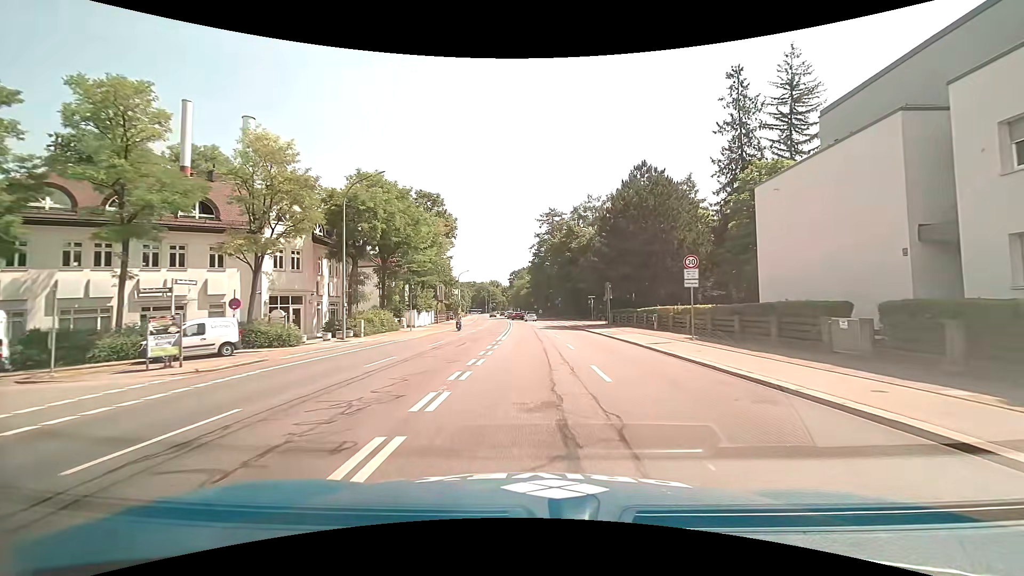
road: primary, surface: asphalt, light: Day
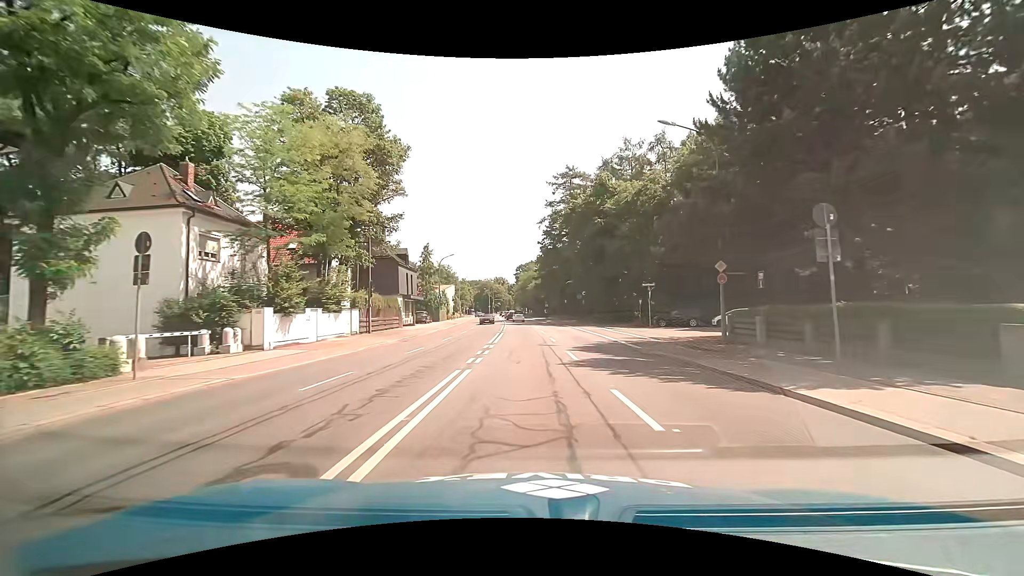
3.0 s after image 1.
(-0.2, +31.3) m; -1°
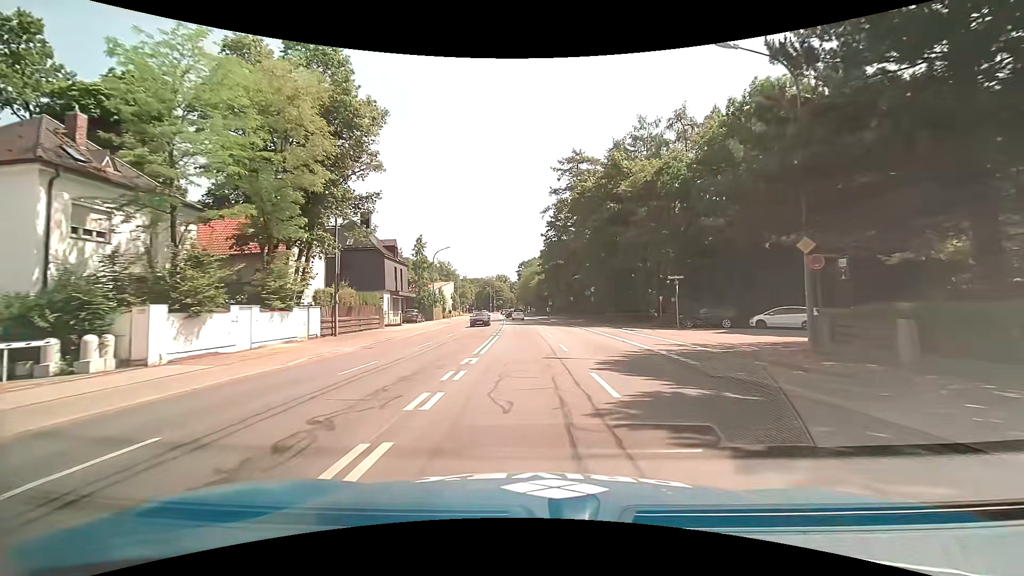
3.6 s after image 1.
(0.0, +6.9) m; 0°
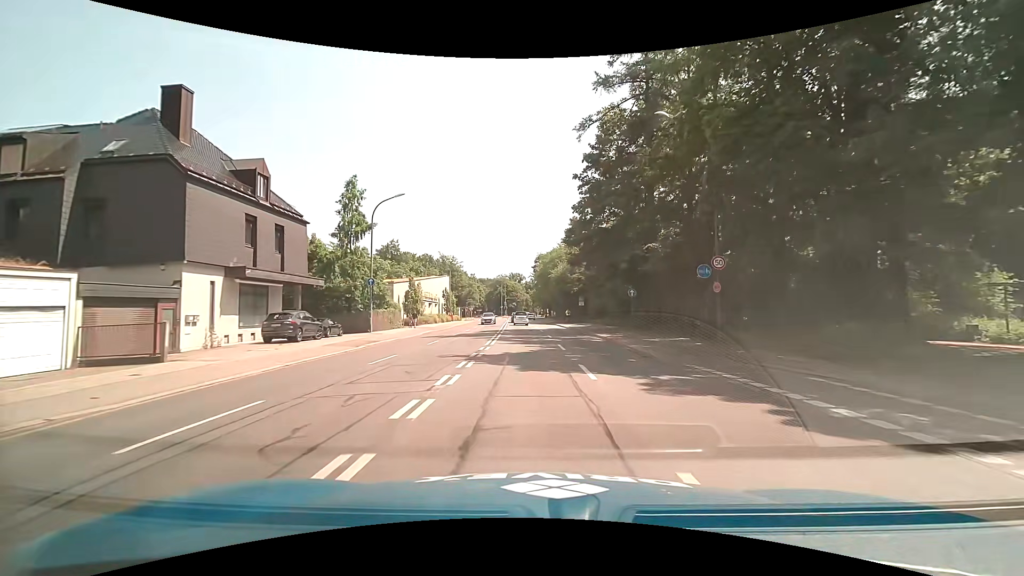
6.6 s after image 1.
(-0.6, +33.8) m; -2°
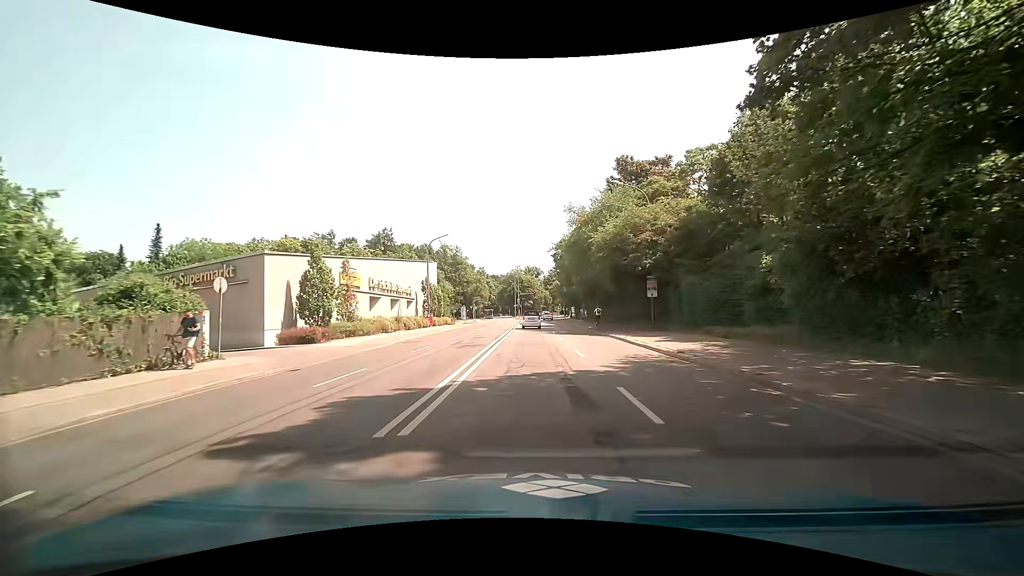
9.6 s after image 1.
(-0.8, +31.0) m; -2°
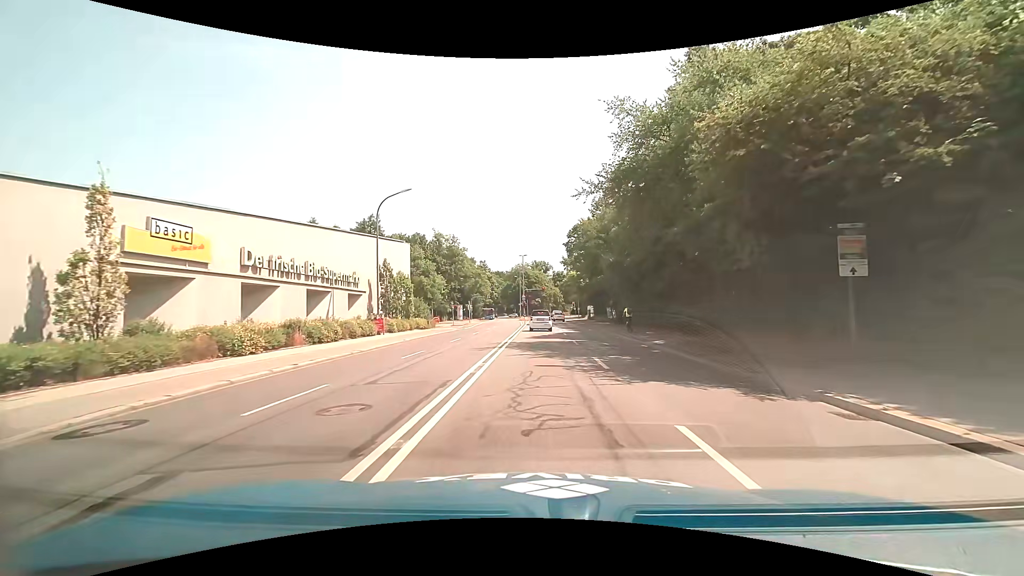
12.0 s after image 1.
(-0.3, +20.8) m; -2°
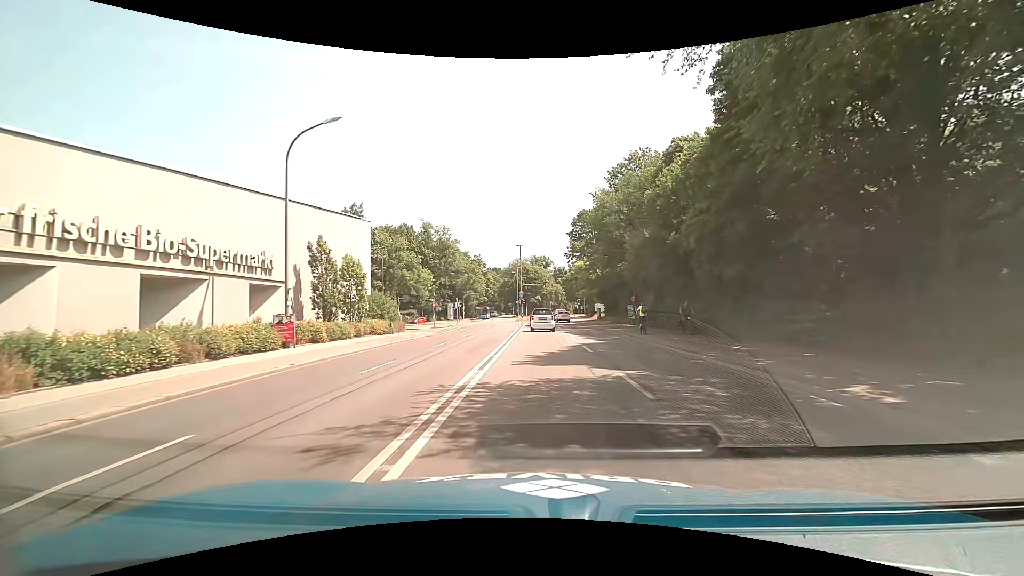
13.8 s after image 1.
(+0.1, +13.2) m; +1°
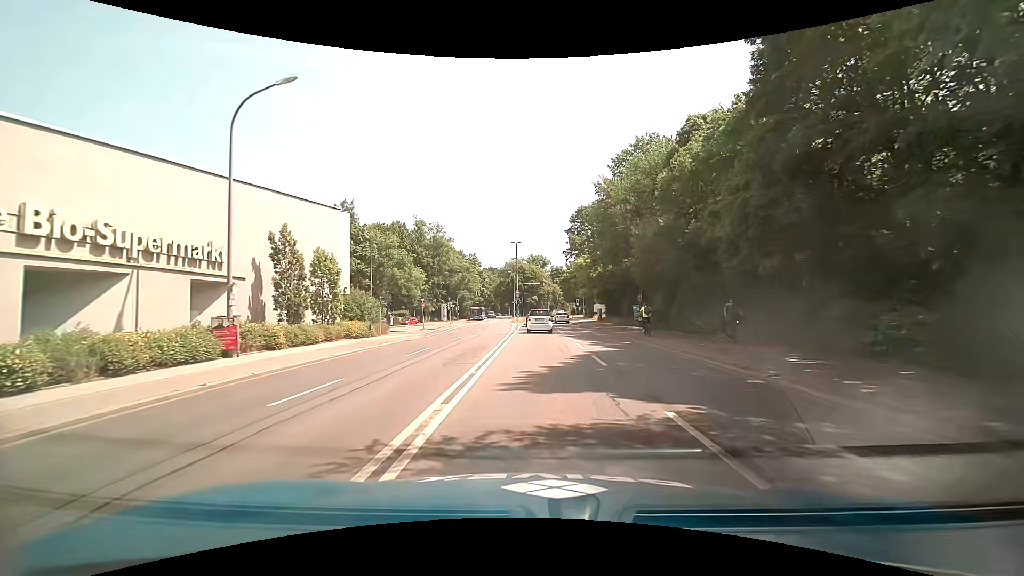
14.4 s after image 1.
(0.0, +4.0) m; 0°
(0, +10) (0, +20) (0, +30) (0, +40) (0, +50) (0, +60) (0, +70) (0, +80) (0, +90) (0, +100) m
